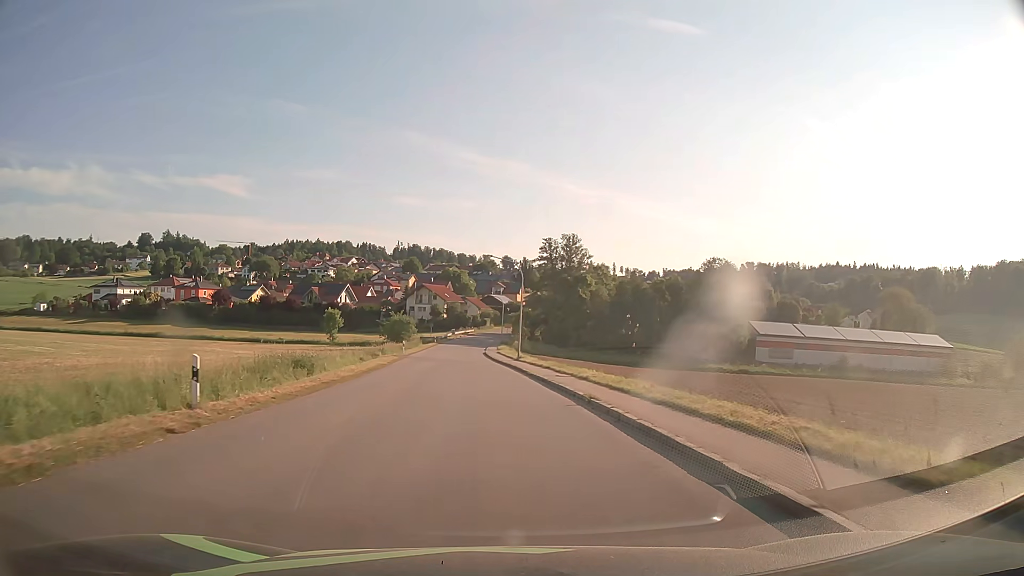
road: tertiary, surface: asphalt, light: Day
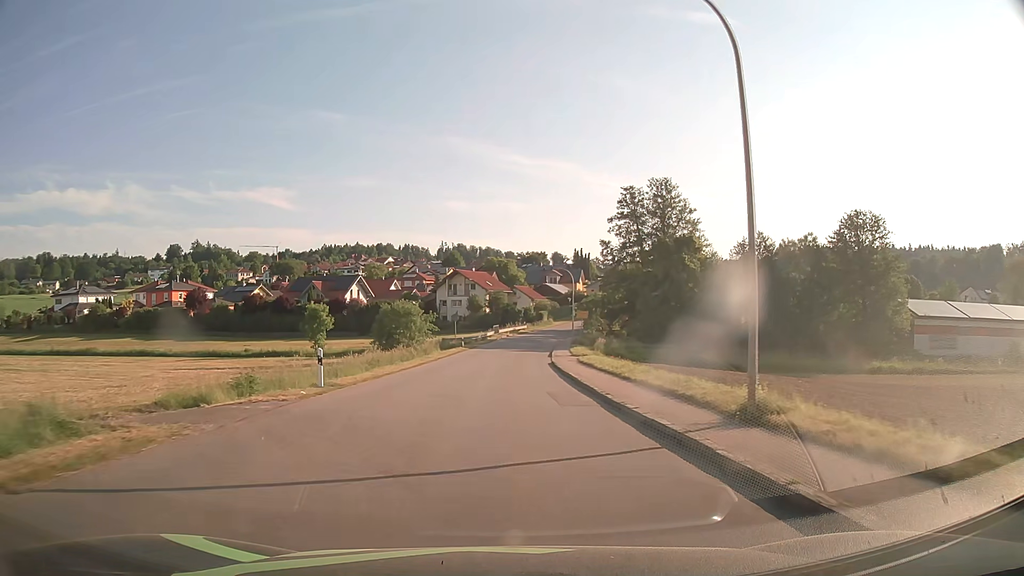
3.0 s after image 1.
(-1.9, +38.0) m; -4°
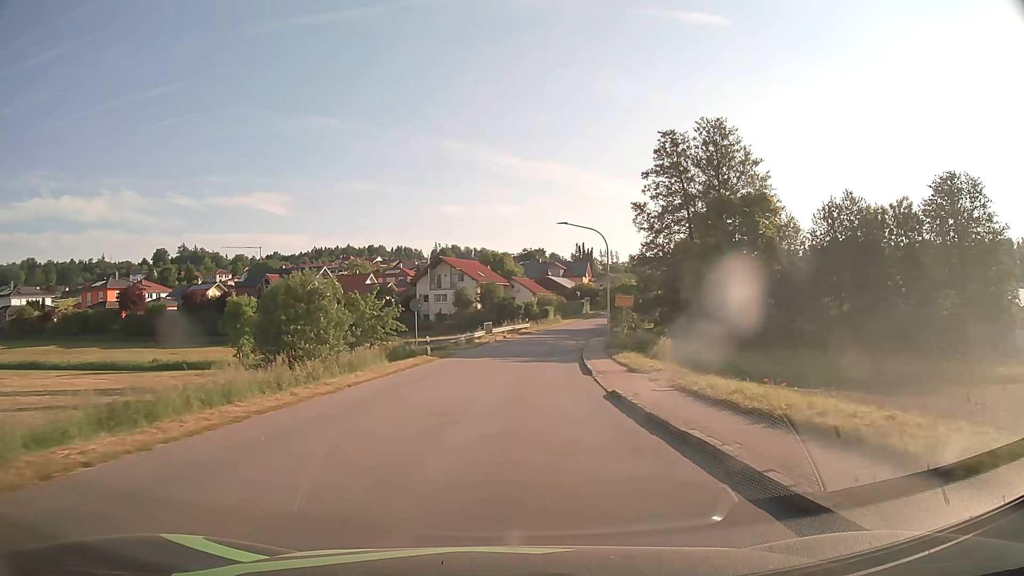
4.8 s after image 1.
(-0.1, +22.8) m; 0°
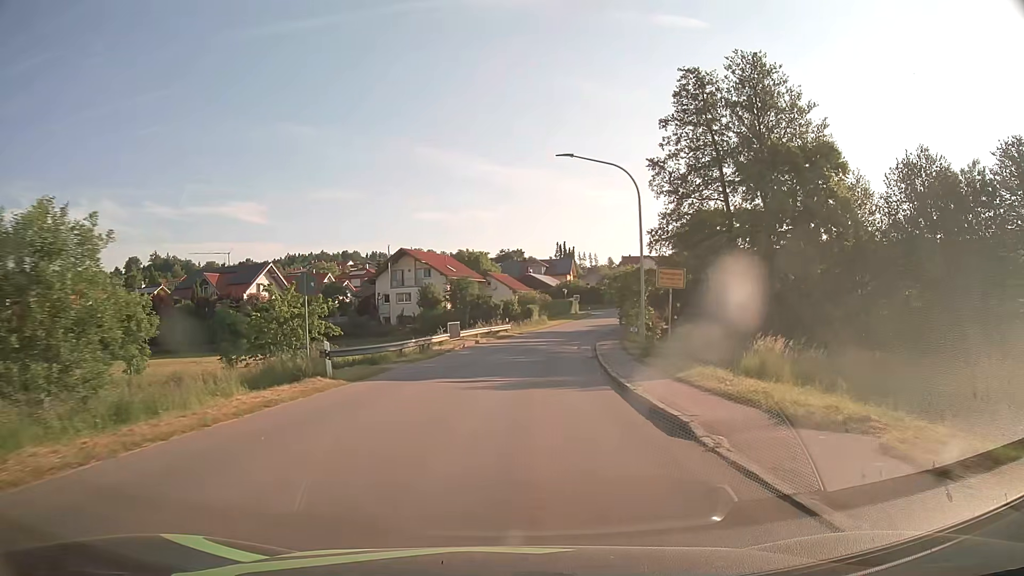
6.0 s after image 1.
(+0.2, +15.2) m; +2°
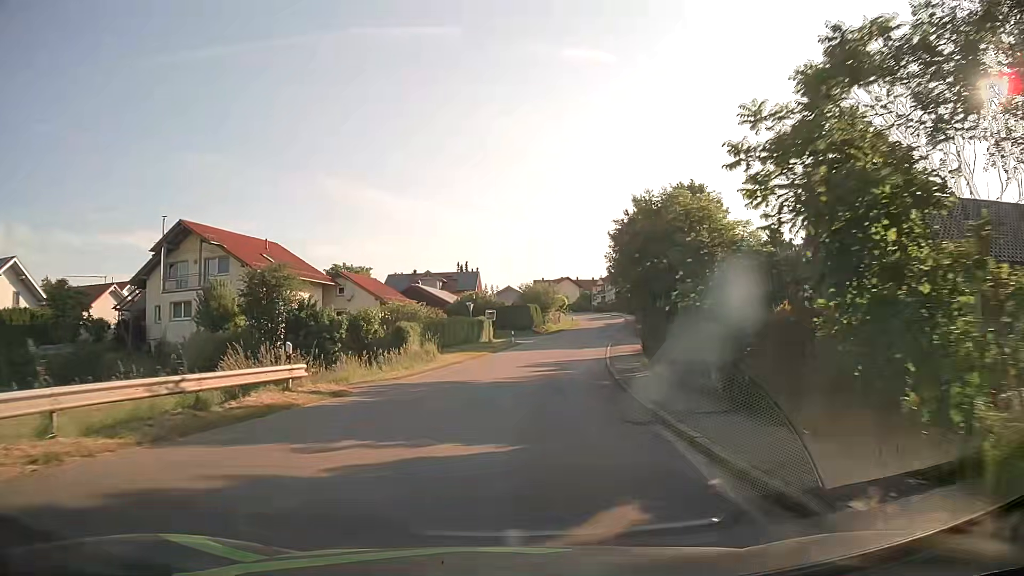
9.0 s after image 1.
(+2.5, +37.5) m; +8°
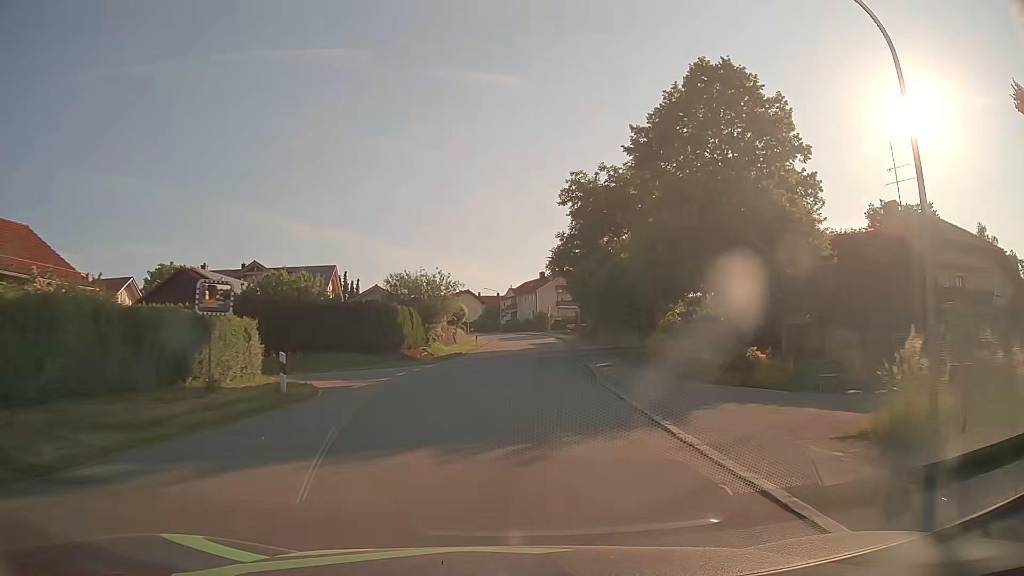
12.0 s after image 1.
(+3.0, +36.9) m; +9°
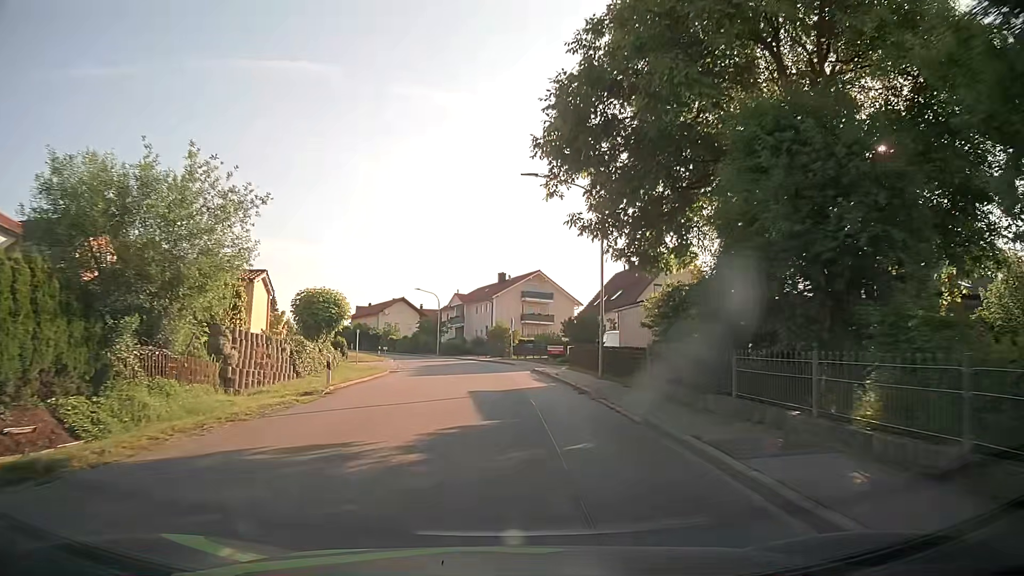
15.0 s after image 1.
(+1.4, +36.5) m; +4°
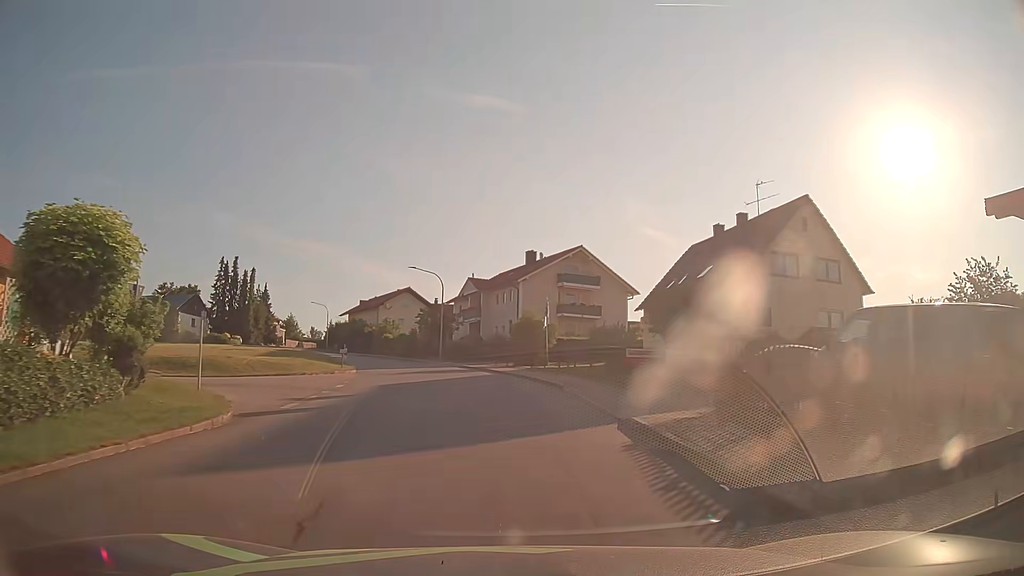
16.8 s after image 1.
(-0.3, +22.1) m; -3°
(0, +10) (-1, +20) (-2, +30) (-4, +40) (-7, +49) (-10, +59) (-15, +68) (-19, +77) (-23, +86) (-27, +95) m
